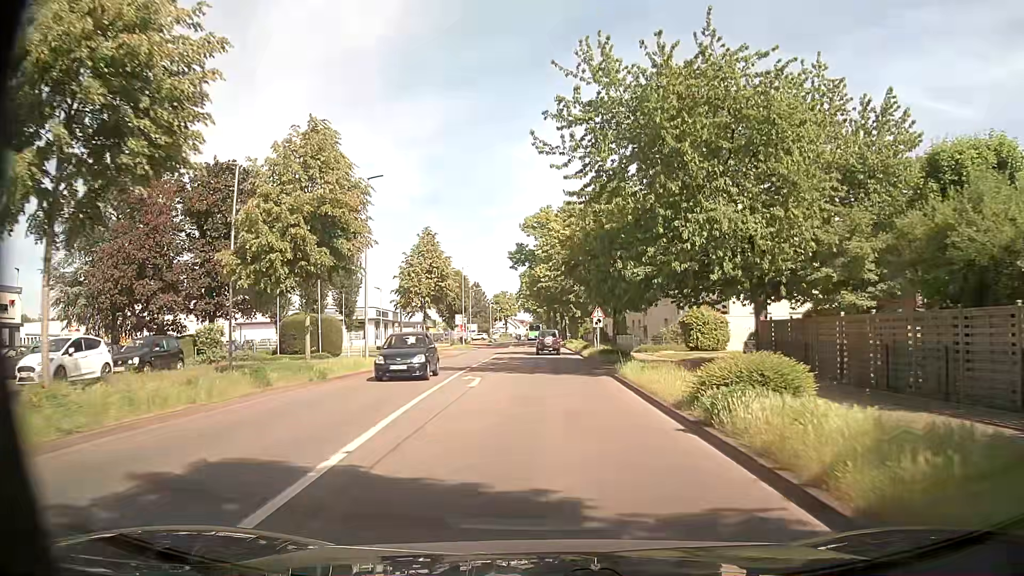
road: secondary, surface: asphalt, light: Day
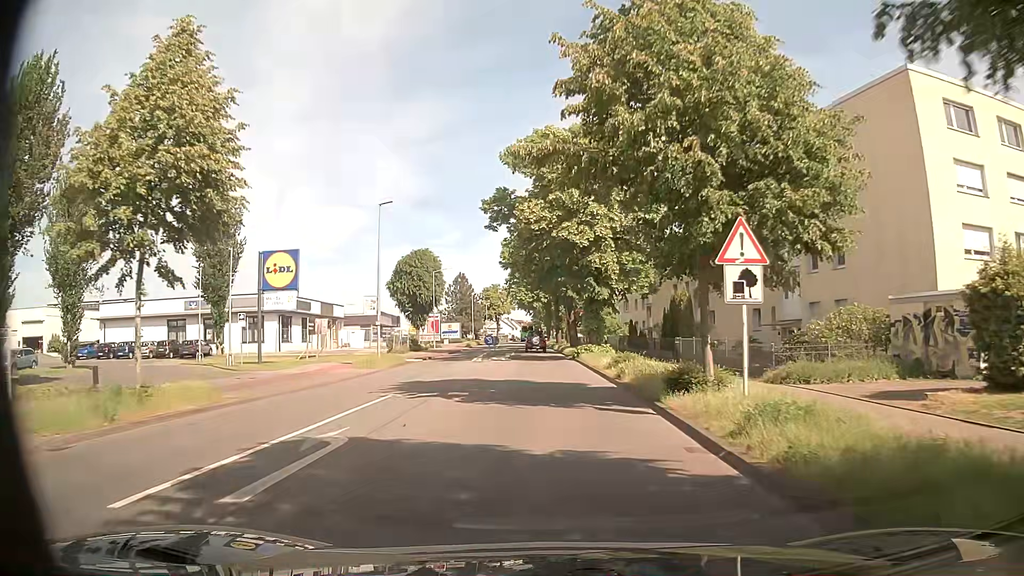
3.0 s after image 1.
(-0.3, +32.7) m; -1°
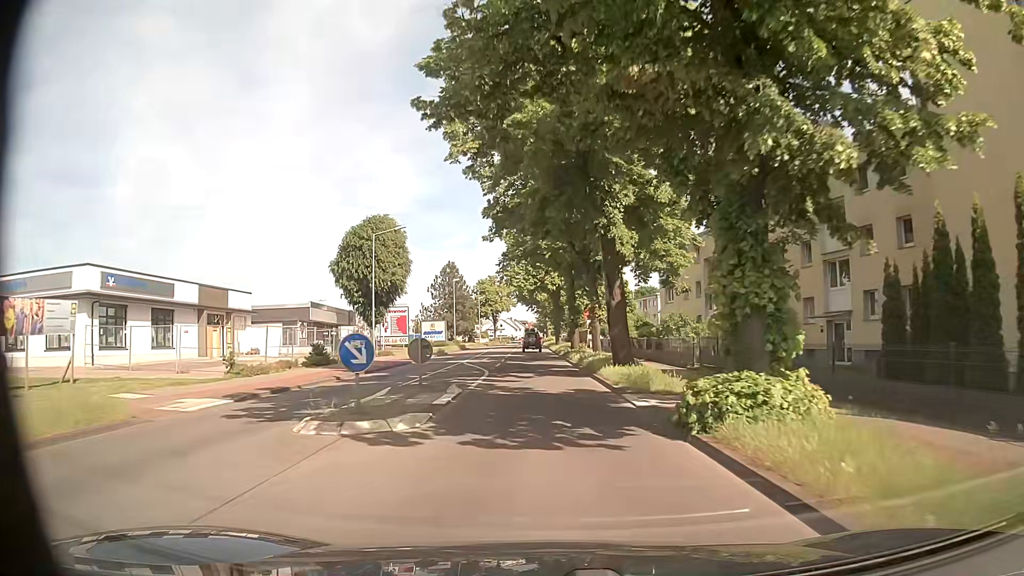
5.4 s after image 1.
(0.0, +27.4) m; -1°
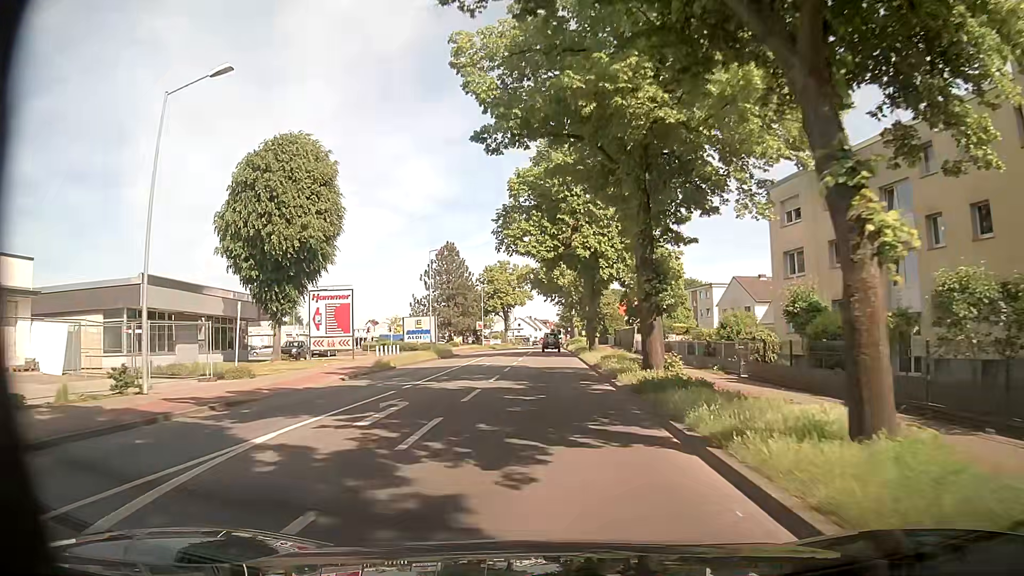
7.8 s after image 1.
(0.0, +28.0) m; -1°
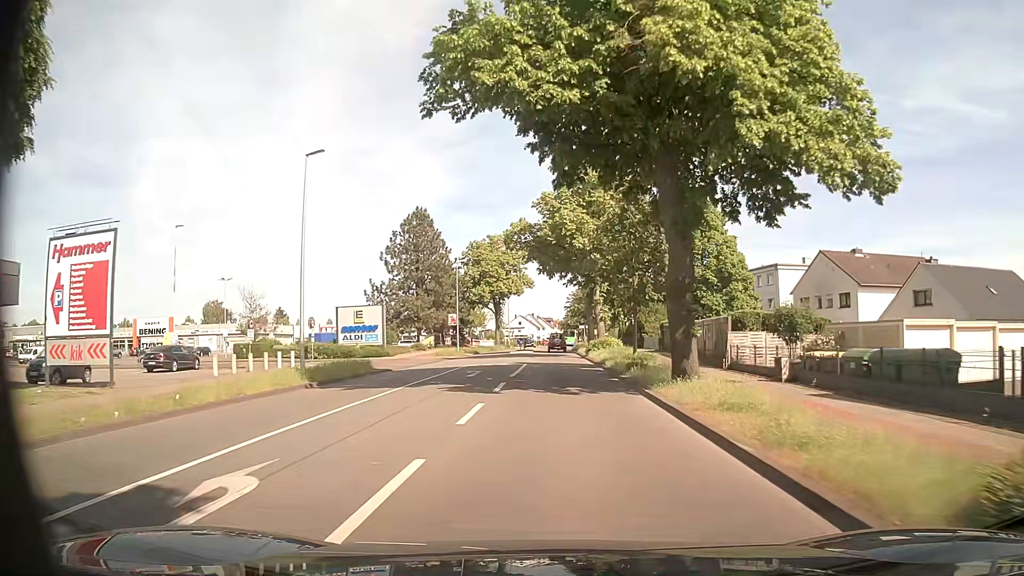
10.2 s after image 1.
(-0.4, +27.8) m; -1°
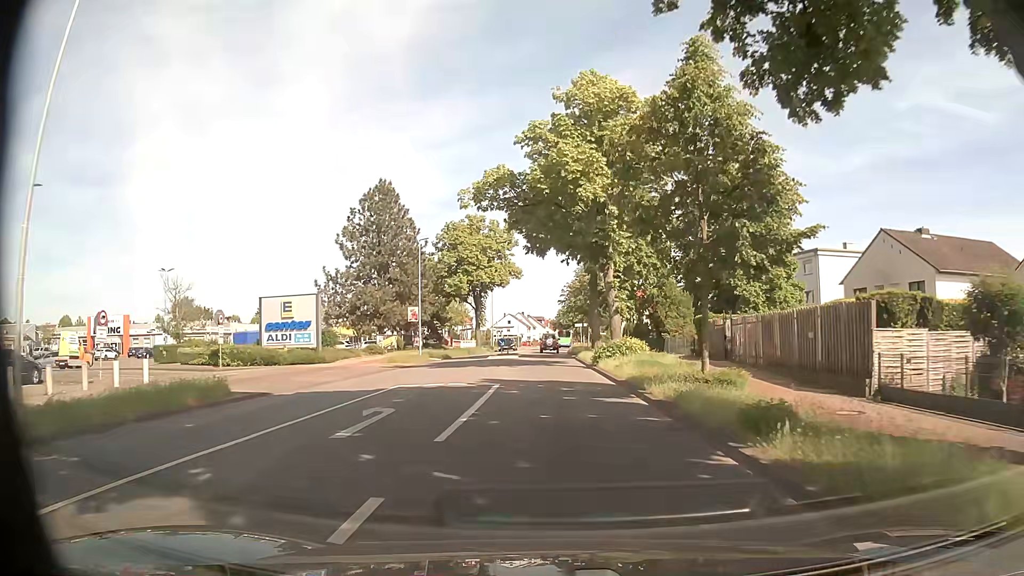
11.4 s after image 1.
(+0.1, +13.8) m; 0°
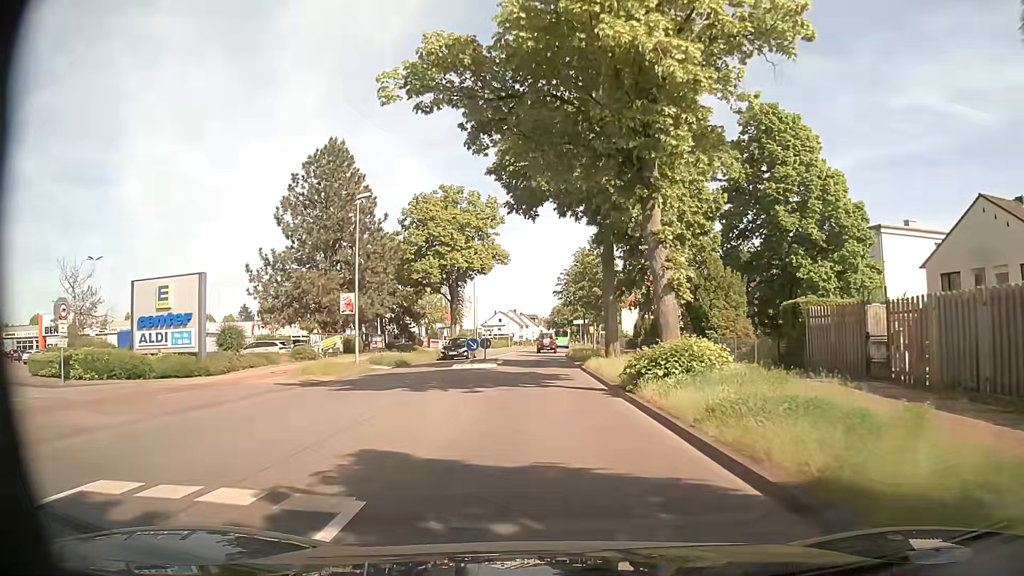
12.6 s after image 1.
(+0.4, +13.6) m; +1°
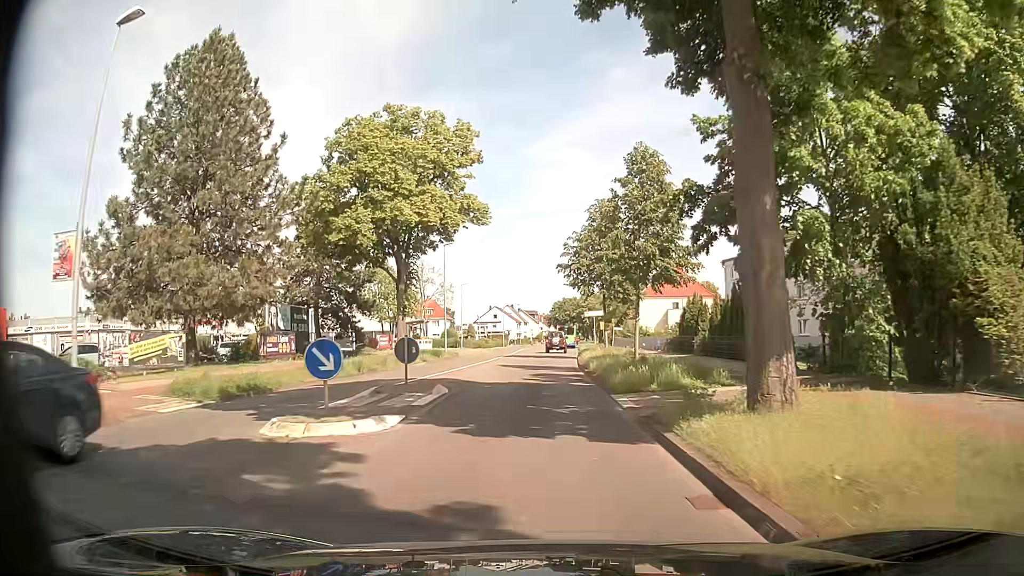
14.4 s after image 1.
(+0.2, +19.9) m; +1°
(0, +10) (0, +20) (0, +30) (0, +40) (0, +50) (0, +60) (+1, +70) (+1, +80) (+2, +90) (+2, +100) m
